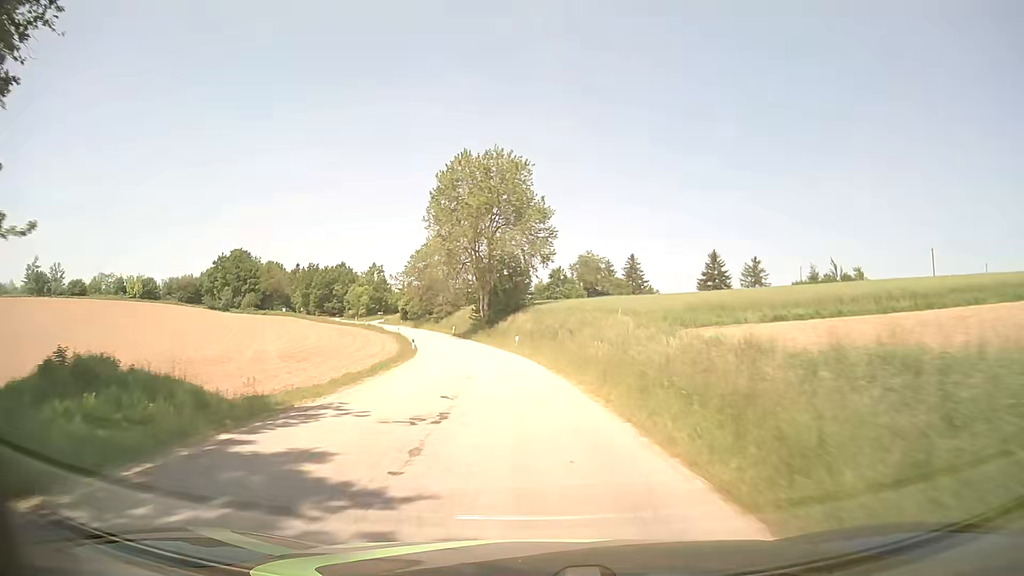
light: Day
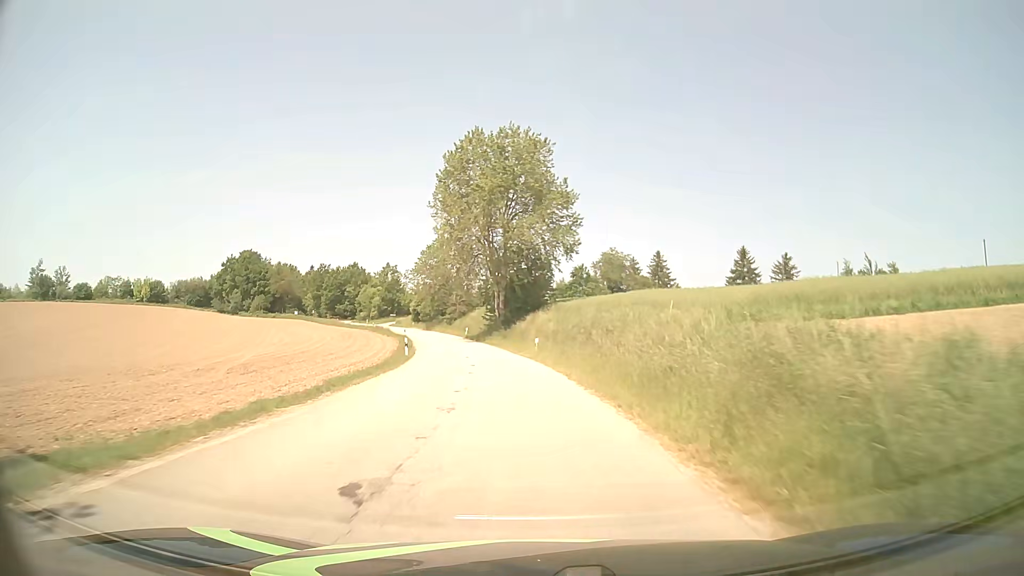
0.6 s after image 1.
(-0.2, +8.9) m; -2°
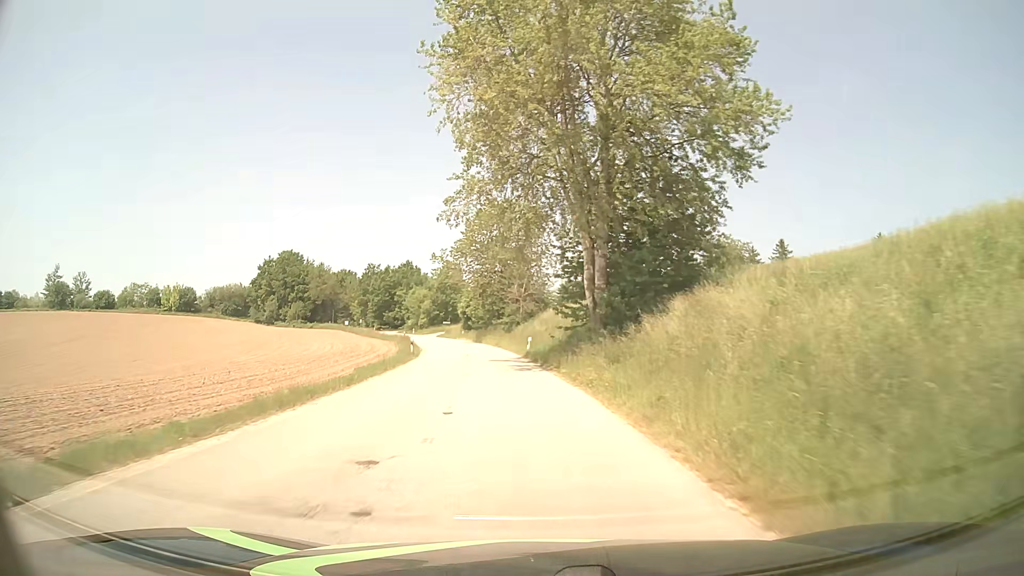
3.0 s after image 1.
(-2.1, +36.1) m; -7°
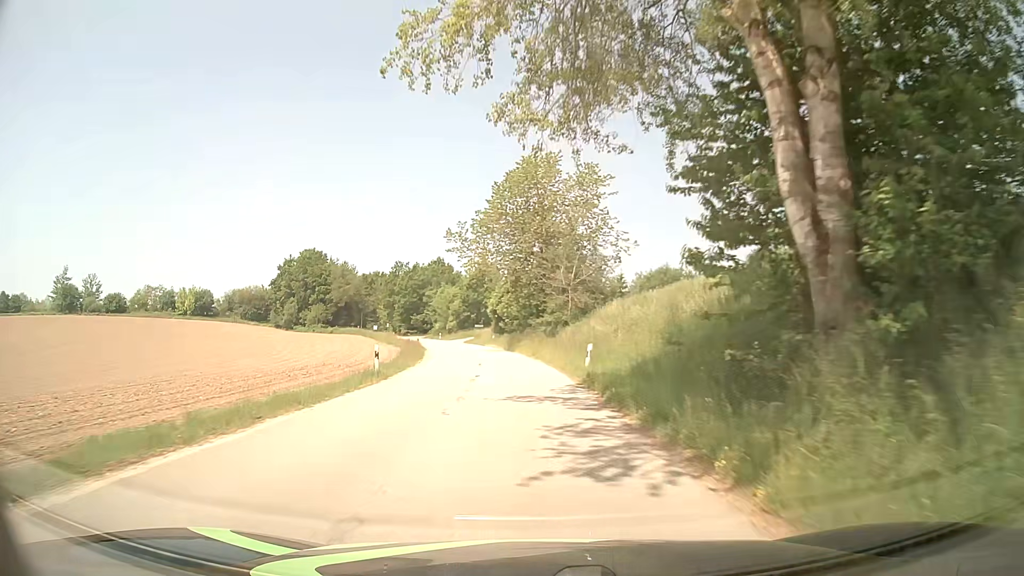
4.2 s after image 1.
(-0.6, +18.2) m; -4°
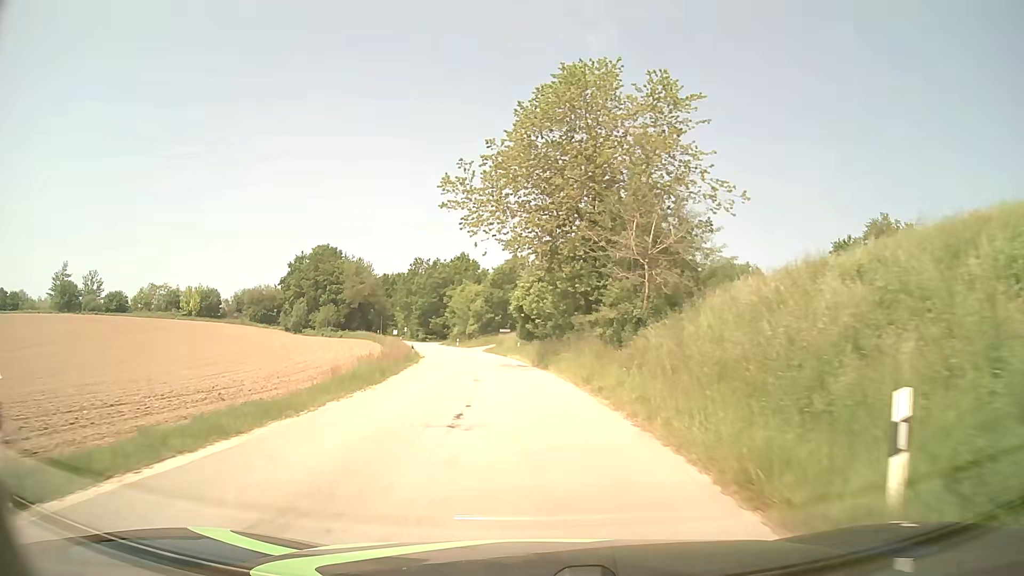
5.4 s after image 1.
(-0.5, +18.2) m; -3°
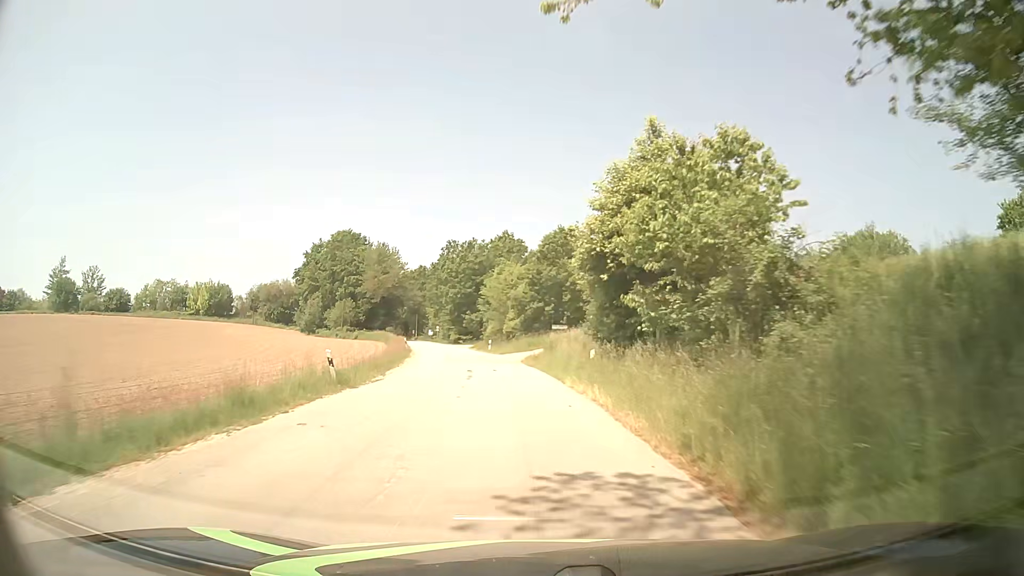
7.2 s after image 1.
(-1.0, +26.9) m; -5°
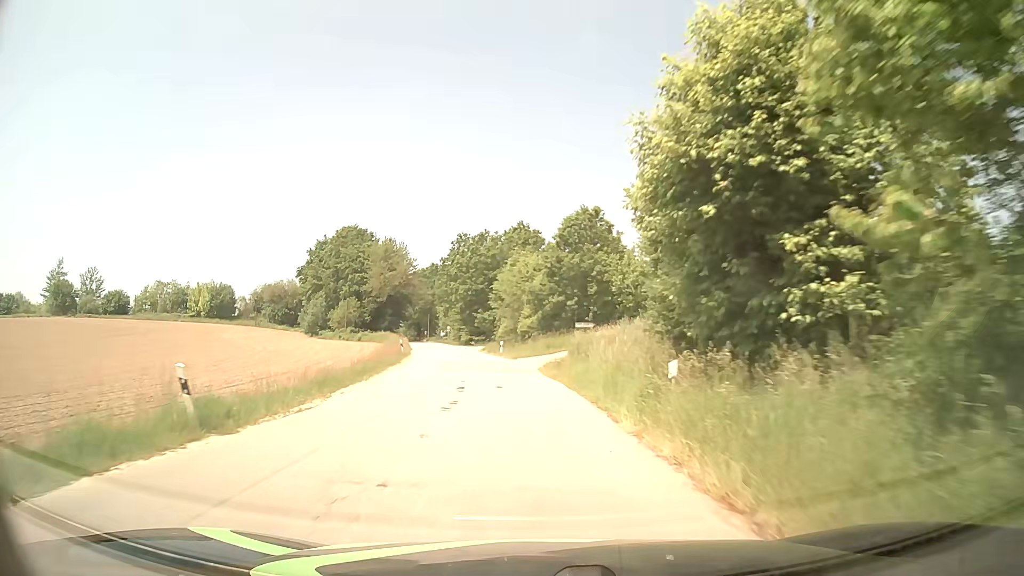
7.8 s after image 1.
(-0.1, +8.9) m; -1°
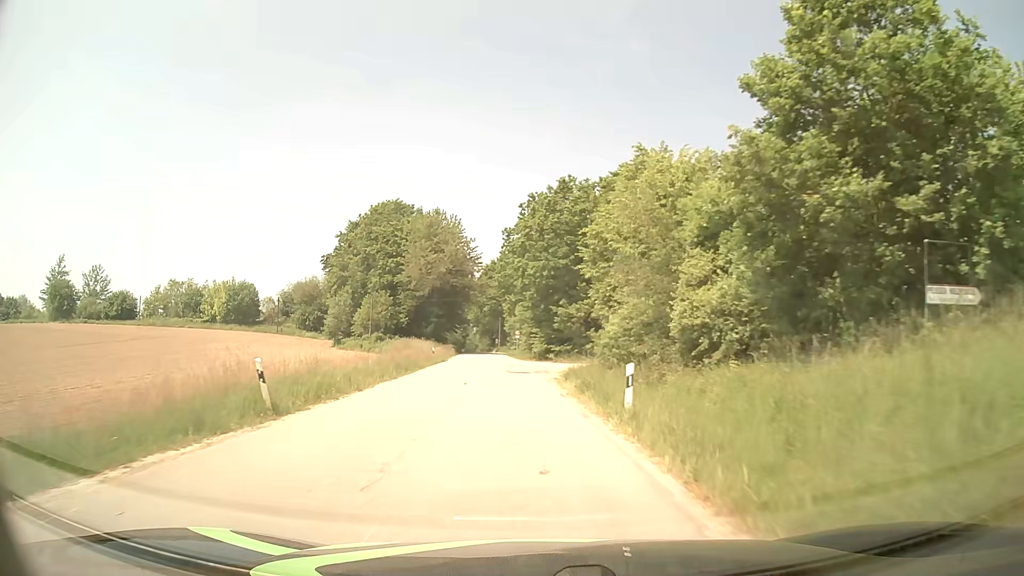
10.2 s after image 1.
(-2.5, +34.8) m; -8°
(0, +10) (0, +20) (-1, +30) (-1, +40) (-2, +50) (-3, +60) (-4, +70) (-5, +80) (-5, +90) (-6, +100) m
